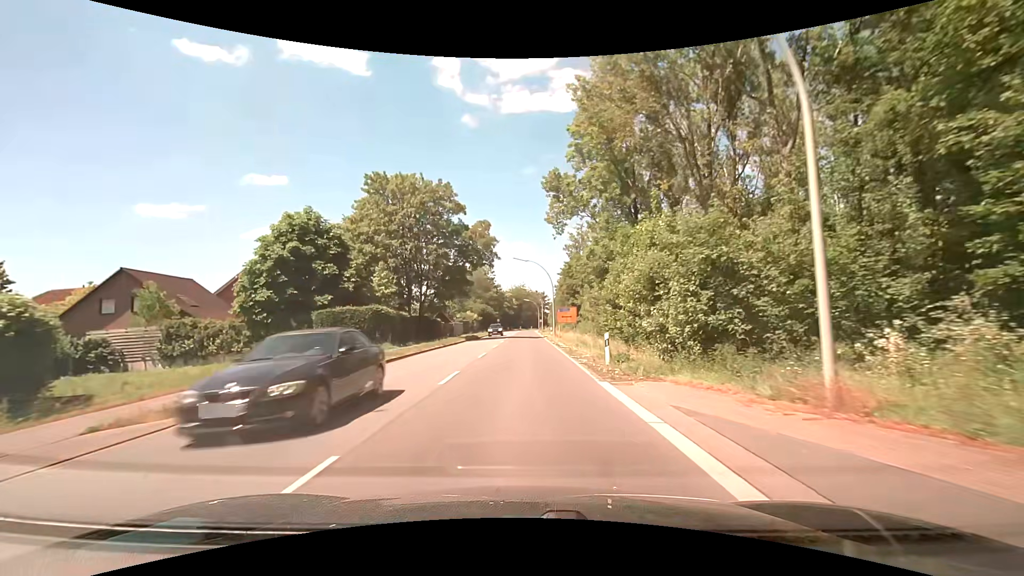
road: secondary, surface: asphalt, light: Day
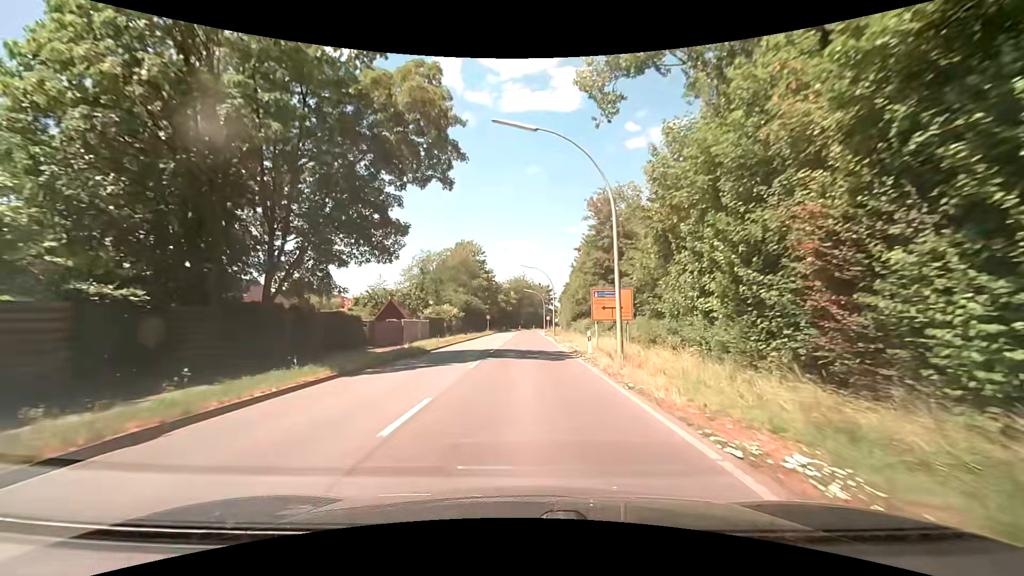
(+0.1, +32.5) m; 0°
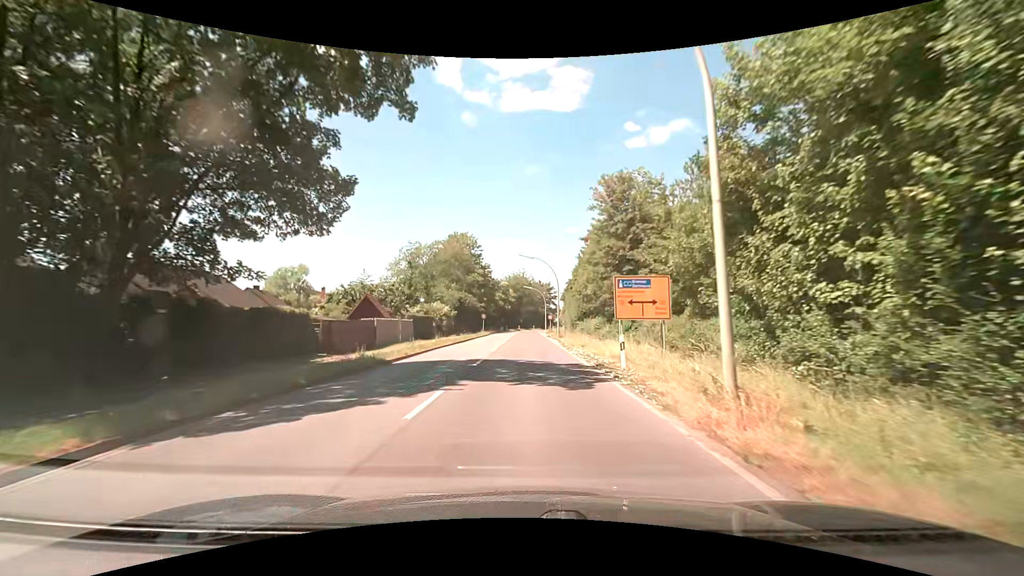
(0.0, +8.1) m; 0°
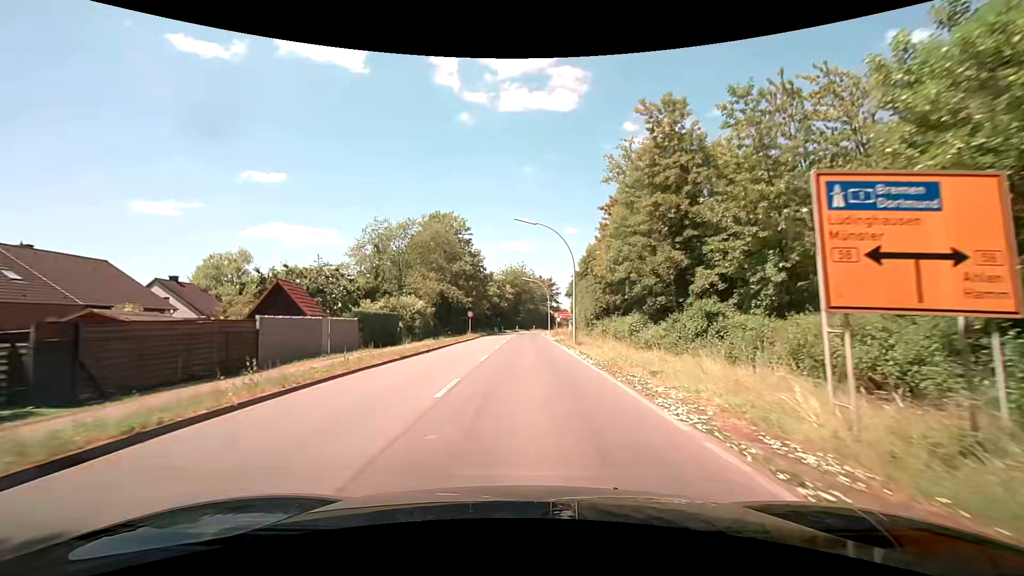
(0.0, +16.1) m; 0°
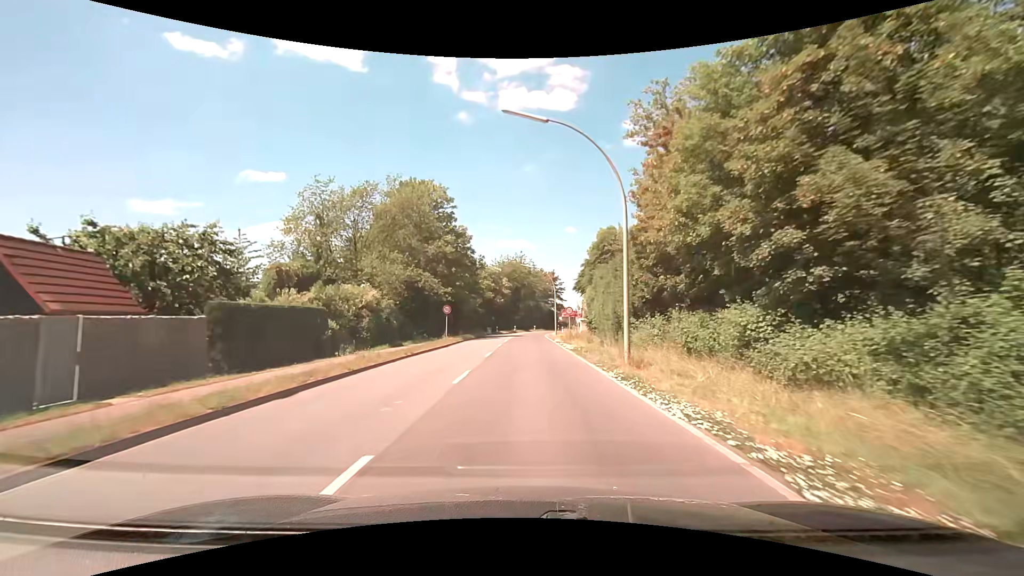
(0.0, +16.0) m; 0°
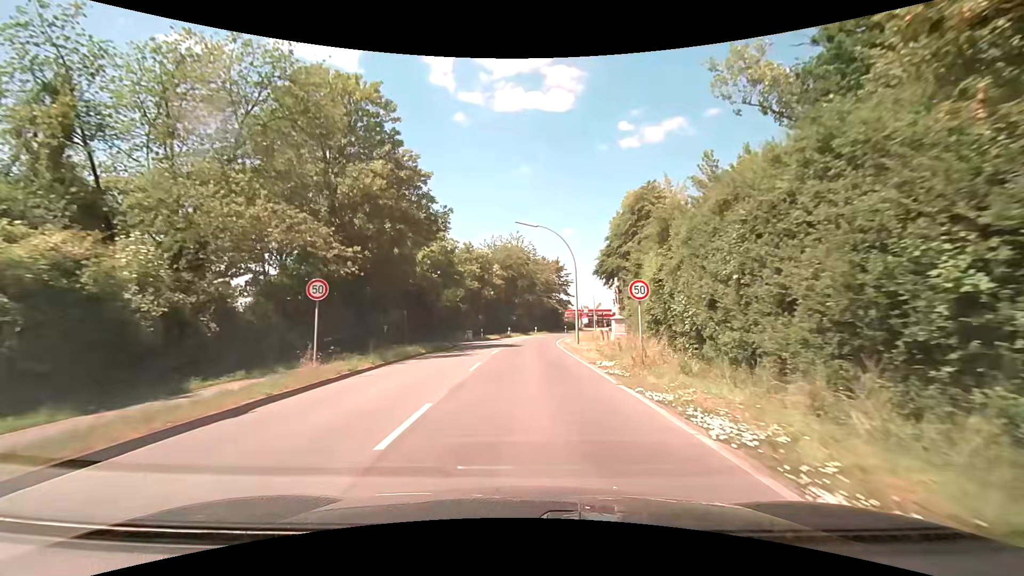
(+0.1, +23.8) m; +1°
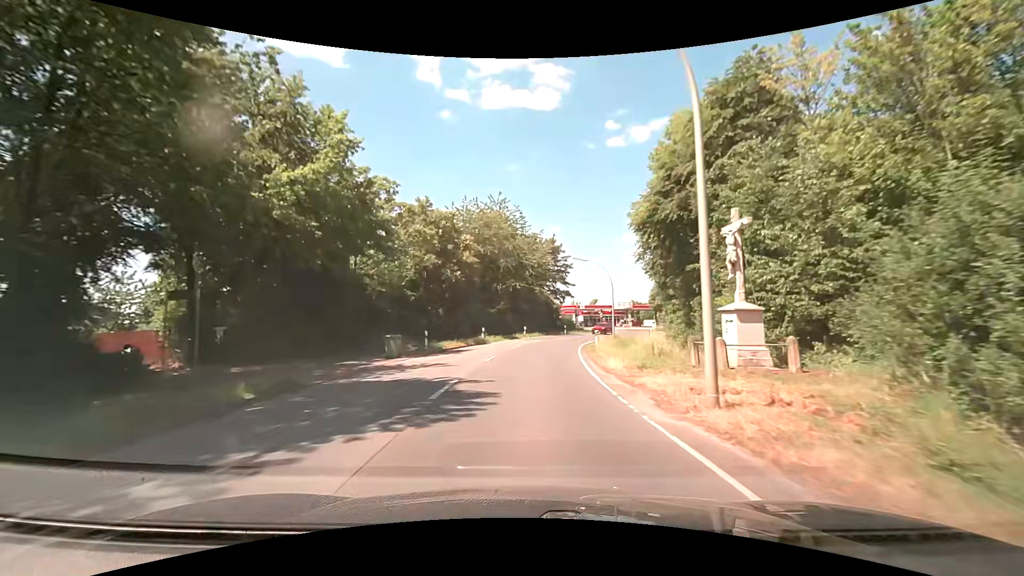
(+0.1, +23.6) m; +1°
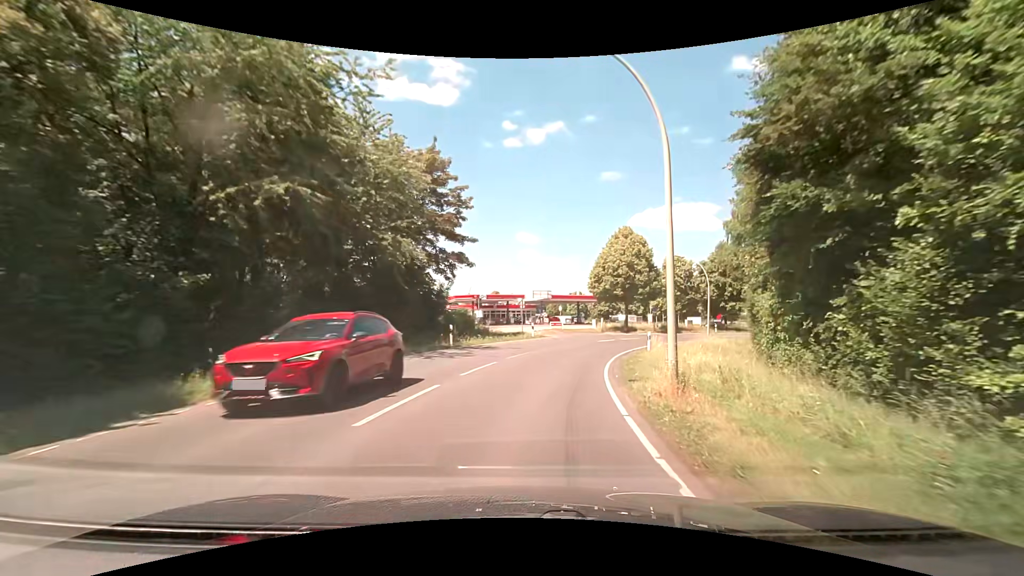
(+3.2, +38.2) m; +12°
(0, +10) (+2, +20) (+4, +30) (+8, +39) (+13, +47) (+20, +55) (+27, +62) (+35, +68) (+44, +72) (+53, +76) m
